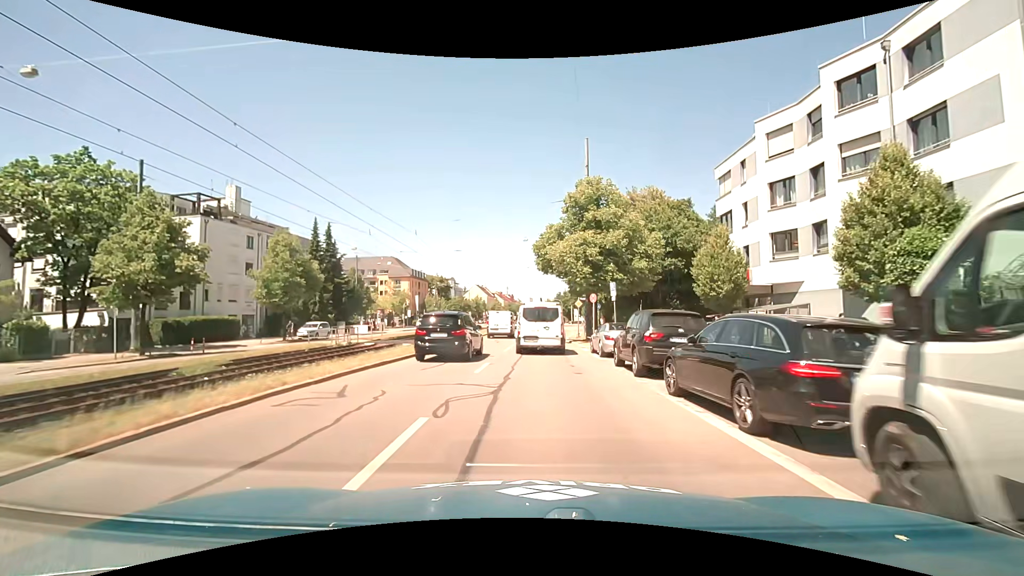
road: primary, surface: asphalt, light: Day
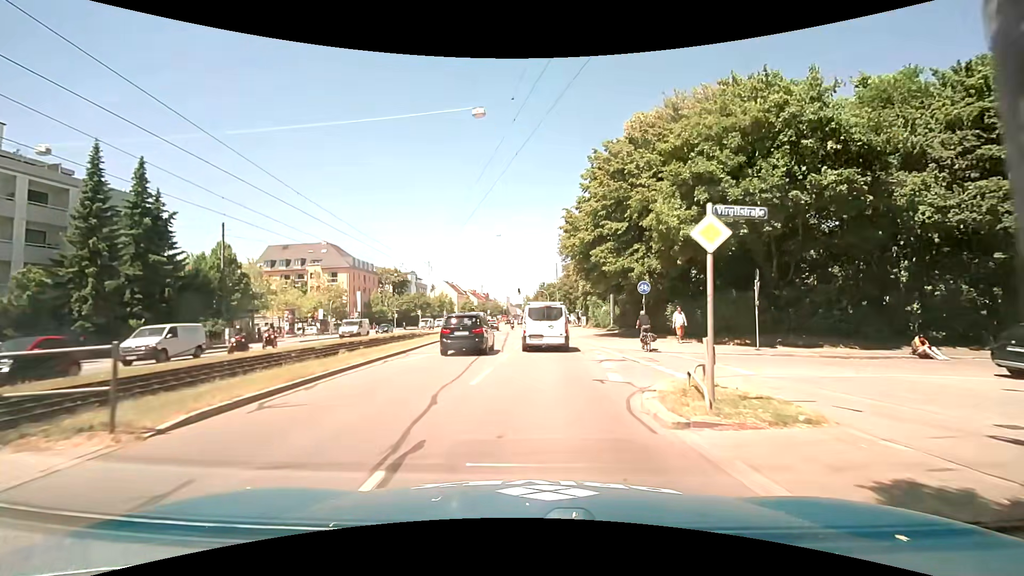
(+0.4, +29.2) m; +1°
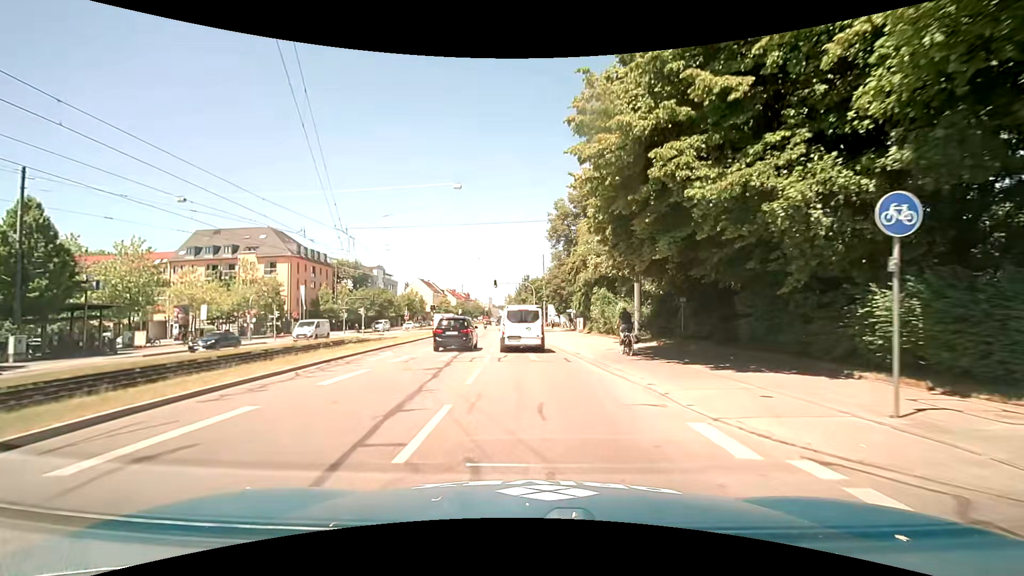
(+0.7, +17.9) m; +3°
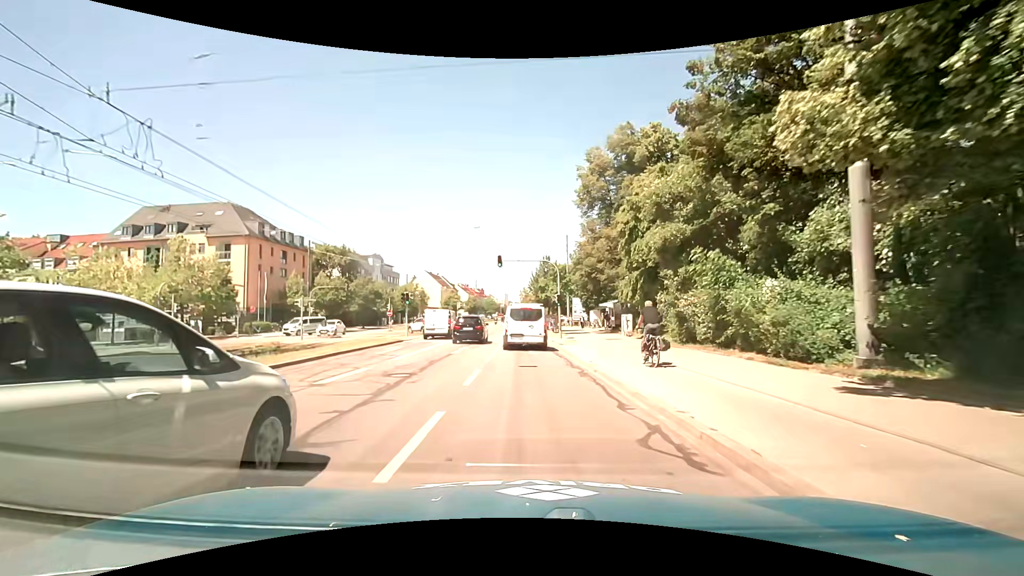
(-0.3, +18.6) m; -1°
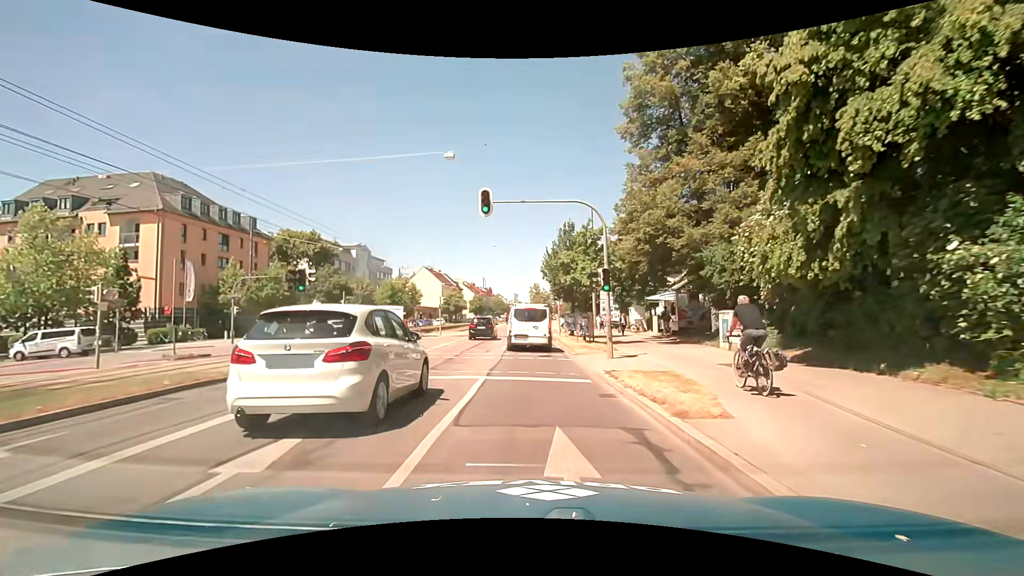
(-0.3, +18.2) m; -1°
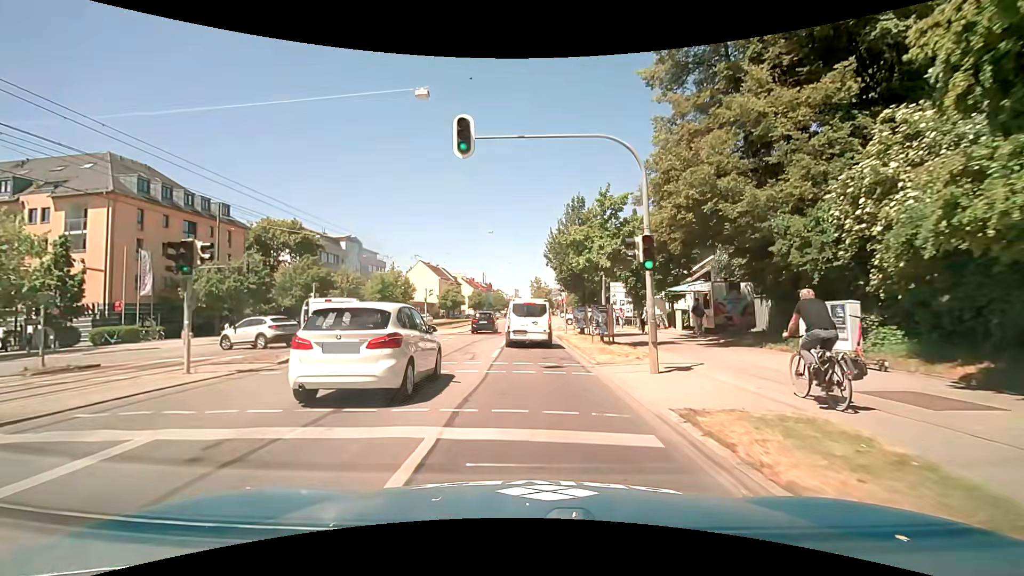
(0.0, +6.1) m; -1°
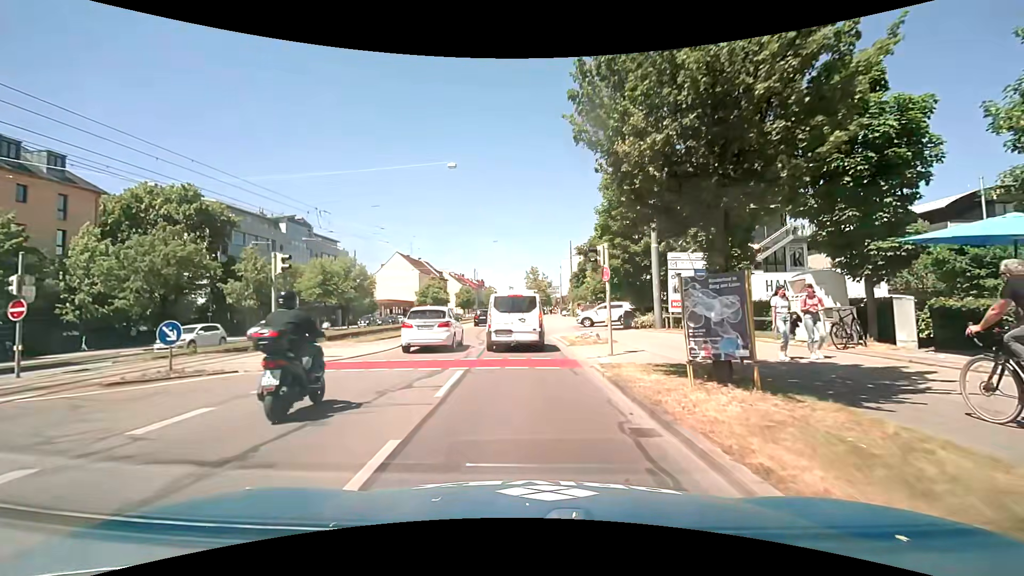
(+0.2, +20.5) m; +1°
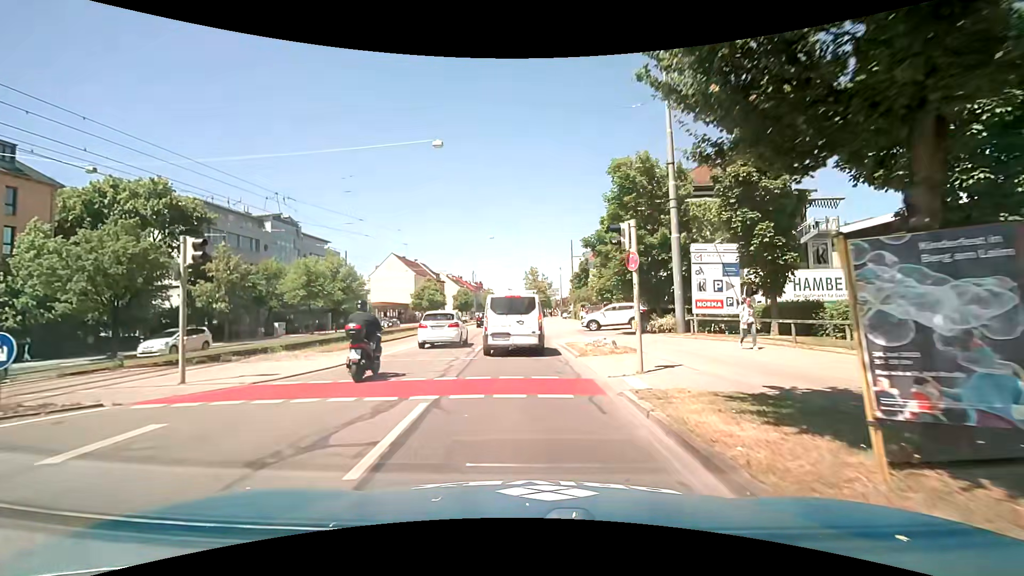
(0.0, +3.8) m; 0°
(0, +10) (0, +20) (-1, +30) (-2, +40) (-2, +50) (-3, +60) (-3, +70) (-3, +80) (-3, +90) (-3, +100) m
